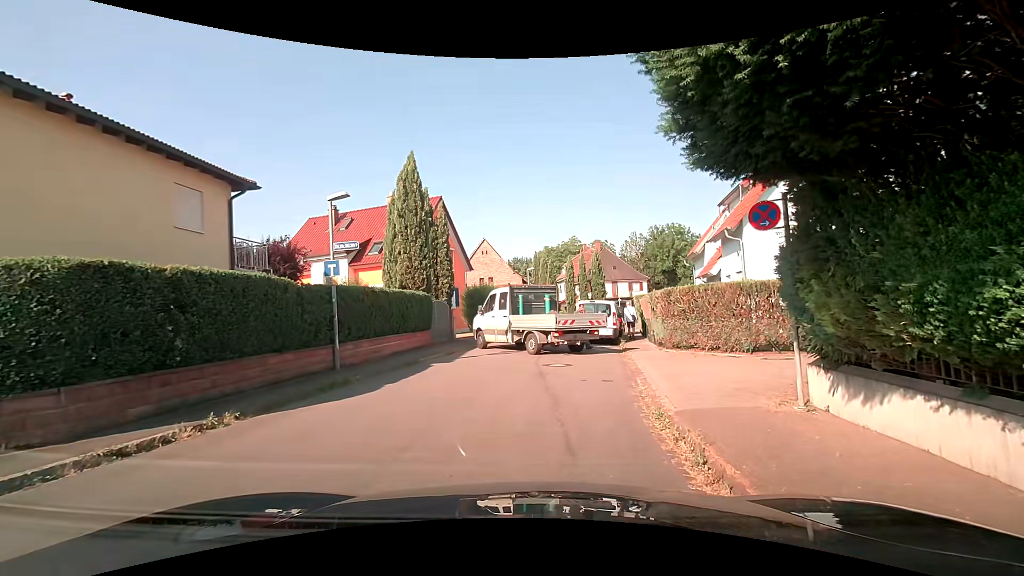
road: residential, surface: asphalt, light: Day
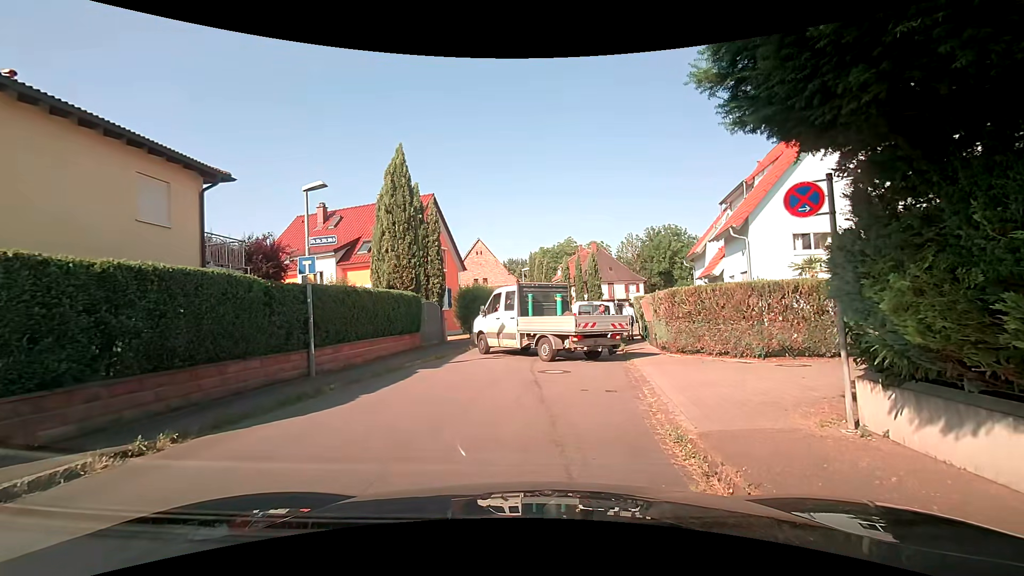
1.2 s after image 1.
(0.0, +1.1) m; 0°
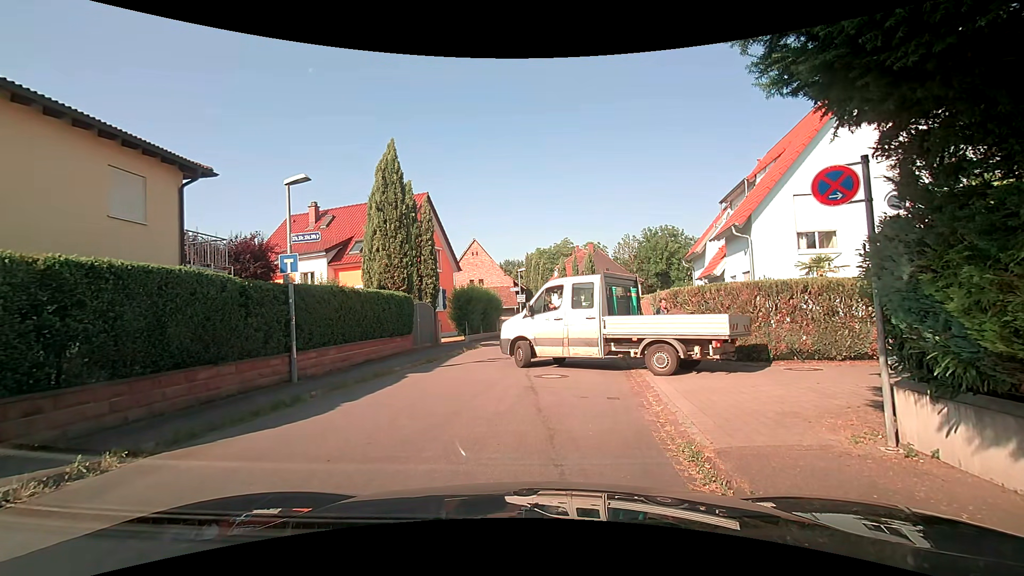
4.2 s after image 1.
(0.0, +0.7) m; 0°
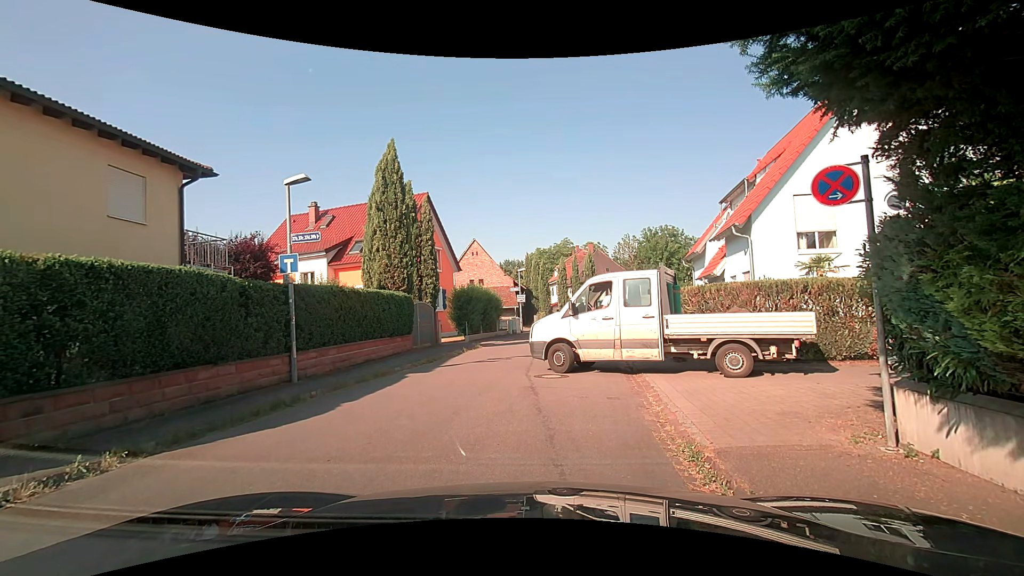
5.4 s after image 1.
(0.0, 0.0) m; 0°
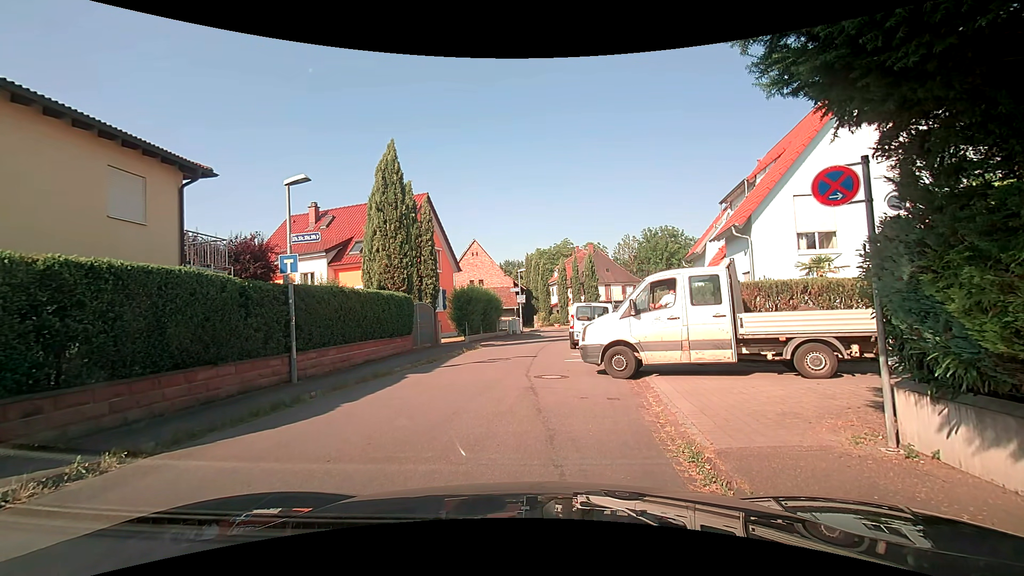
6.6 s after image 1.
(0.0, 0.0) m; 0°
